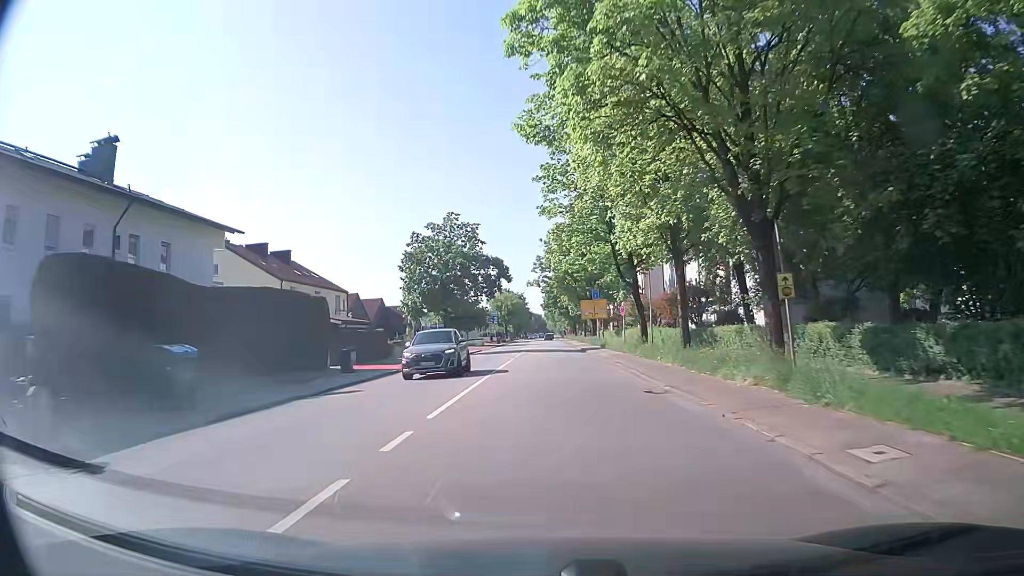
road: secondary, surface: asphalt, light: Day
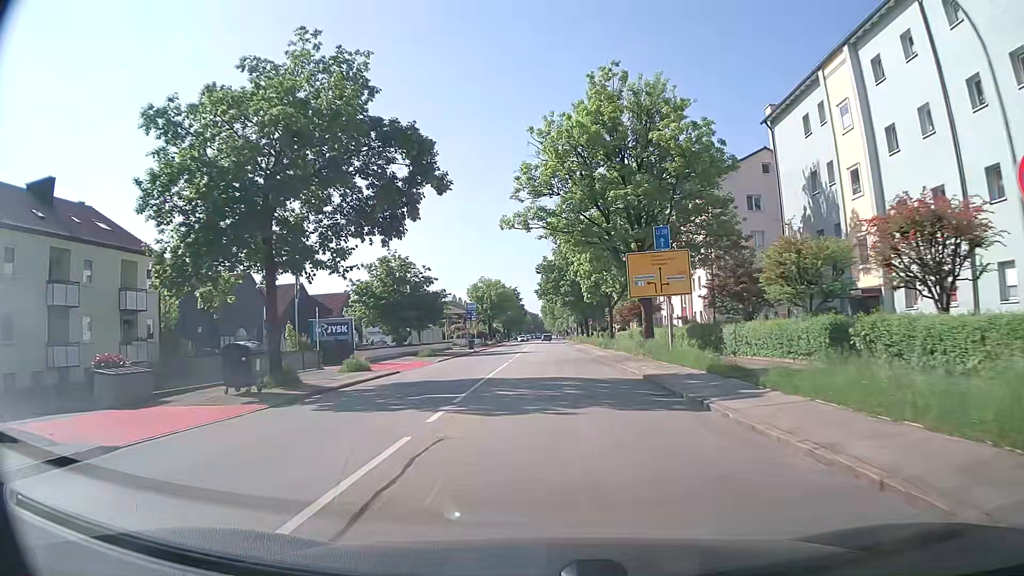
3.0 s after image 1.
(+0.1, +37.6) m; 0°
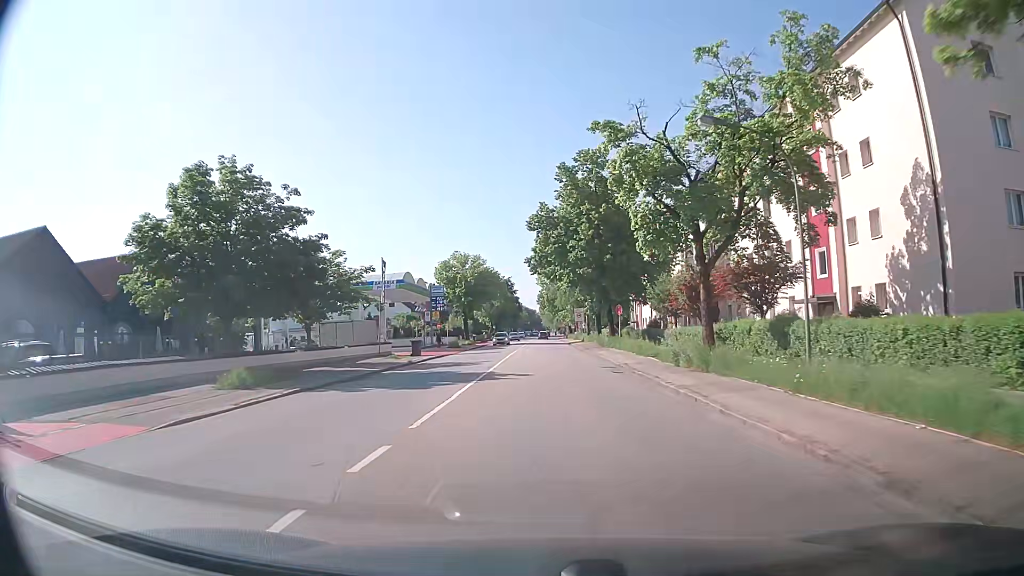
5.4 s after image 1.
(0.0, +30.5) m; 0°
